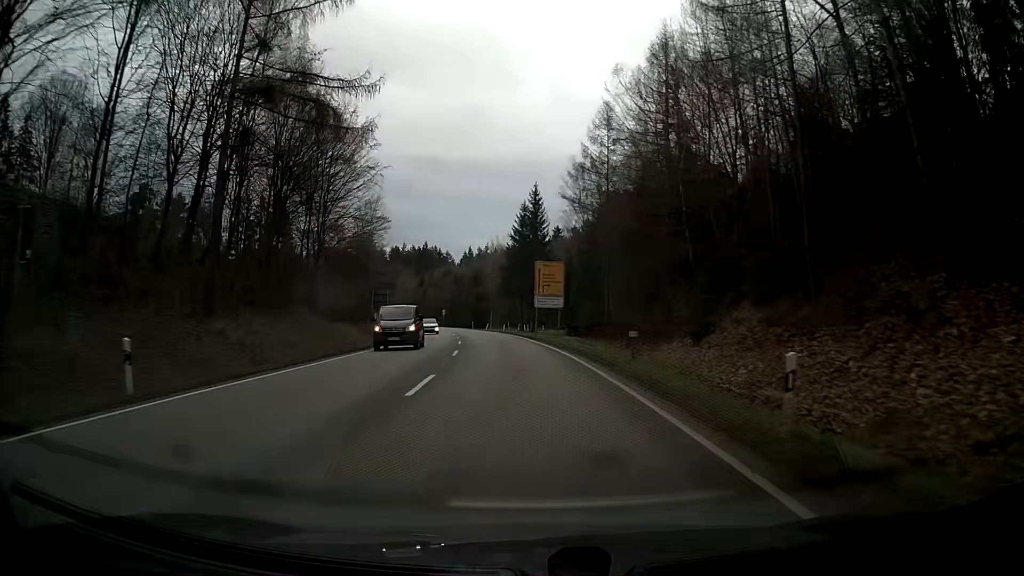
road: secondary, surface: asphalt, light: Day
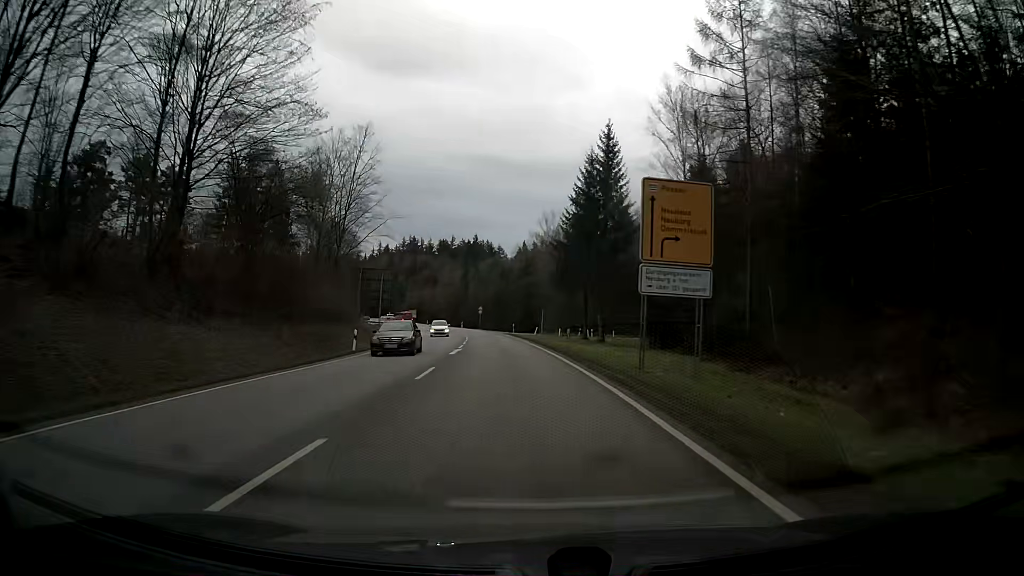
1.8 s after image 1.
(-1.5, +32.6) m; -5°
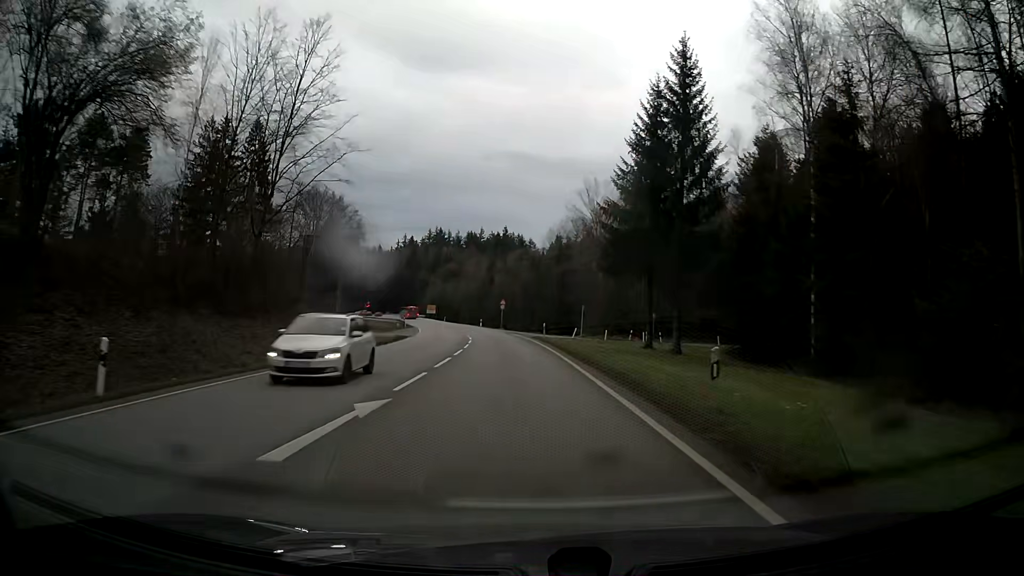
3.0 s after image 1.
(-0.4, +21.4) m; -2°
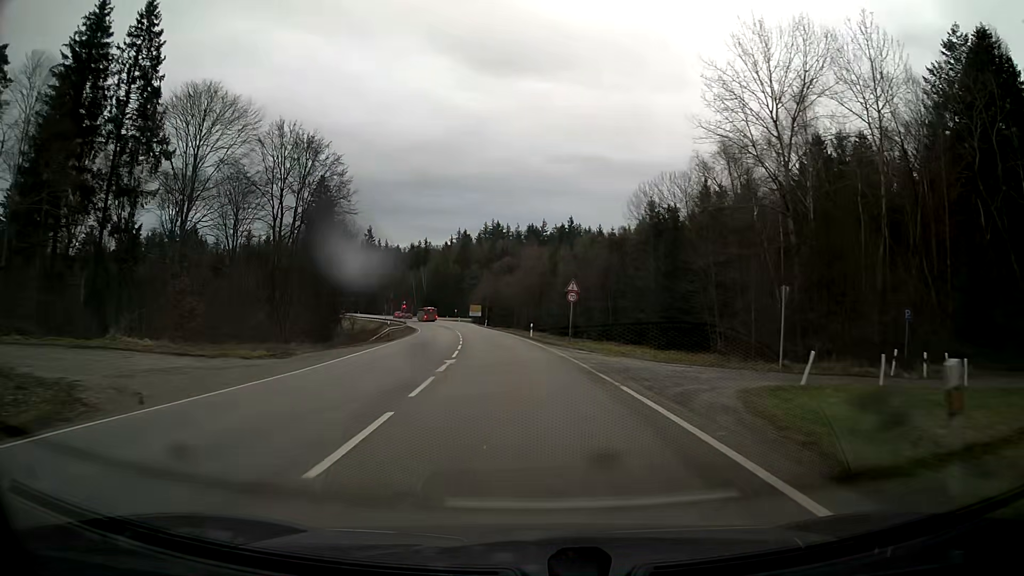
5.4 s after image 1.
(-2.2, +43.2) m; -6°
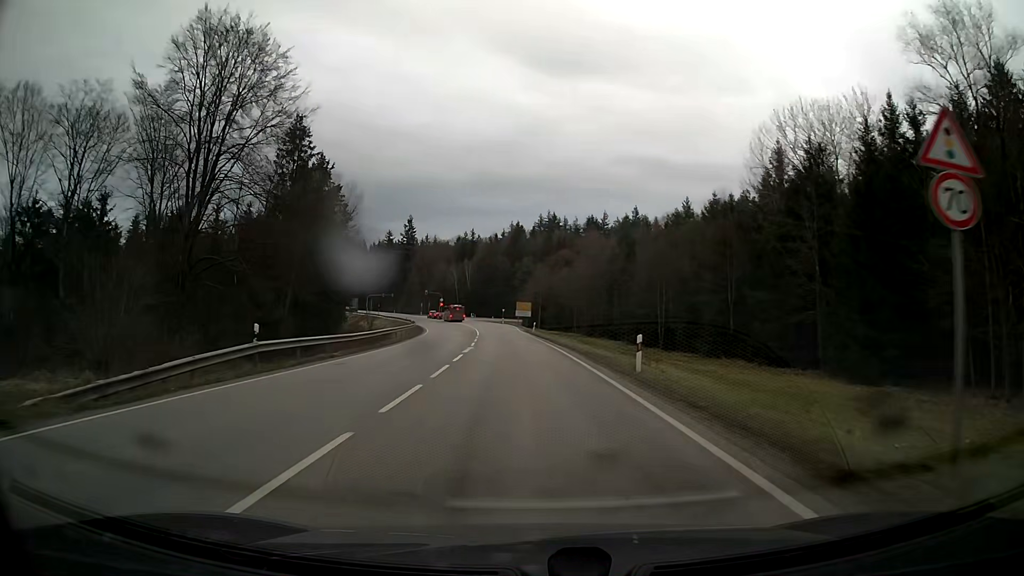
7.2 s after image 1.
(-1.3, +32.3) m; -5°
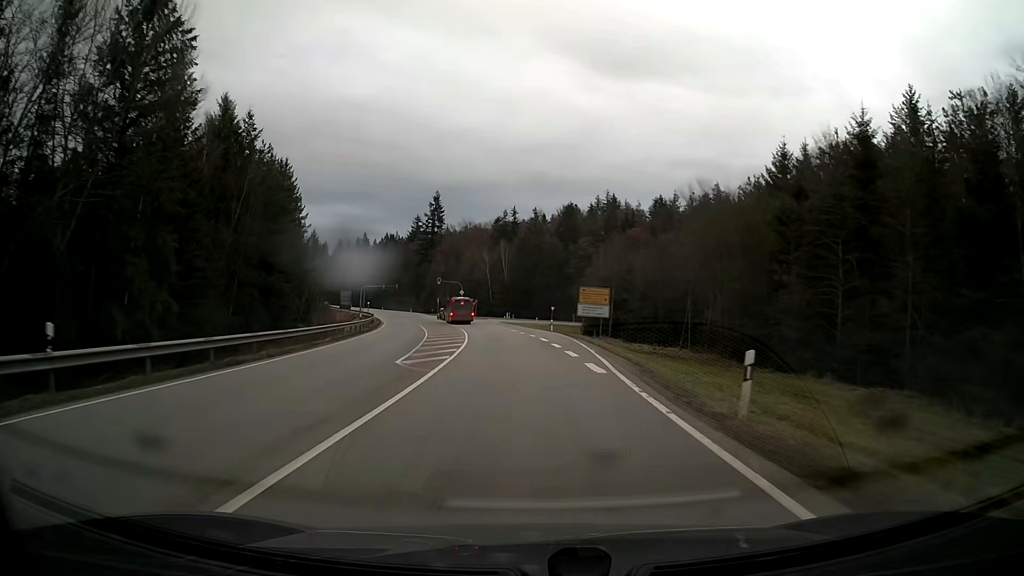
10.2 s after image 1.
(-2.0, +53.4) m; -4°
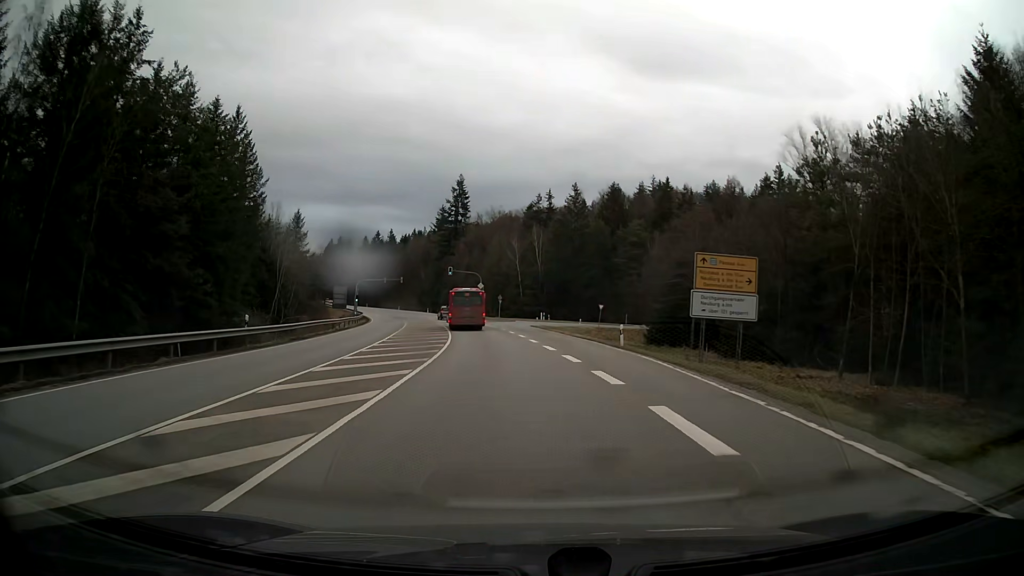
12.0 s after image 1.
(-0.7, +27.4) m; -3°
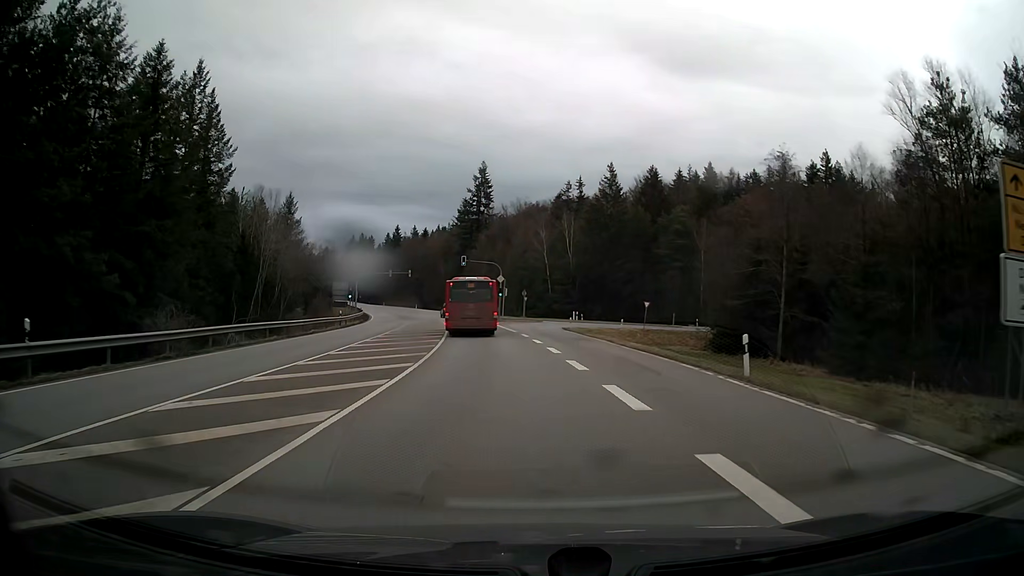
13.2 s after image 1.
(-0.3, +14.9) m; -2°
